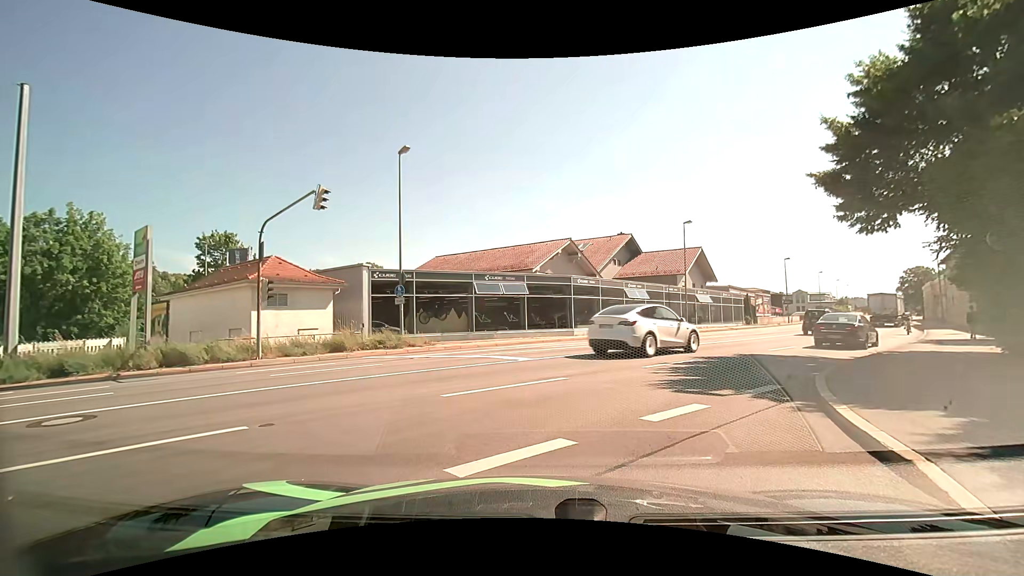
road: tertiary_link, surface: asphalt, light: Day
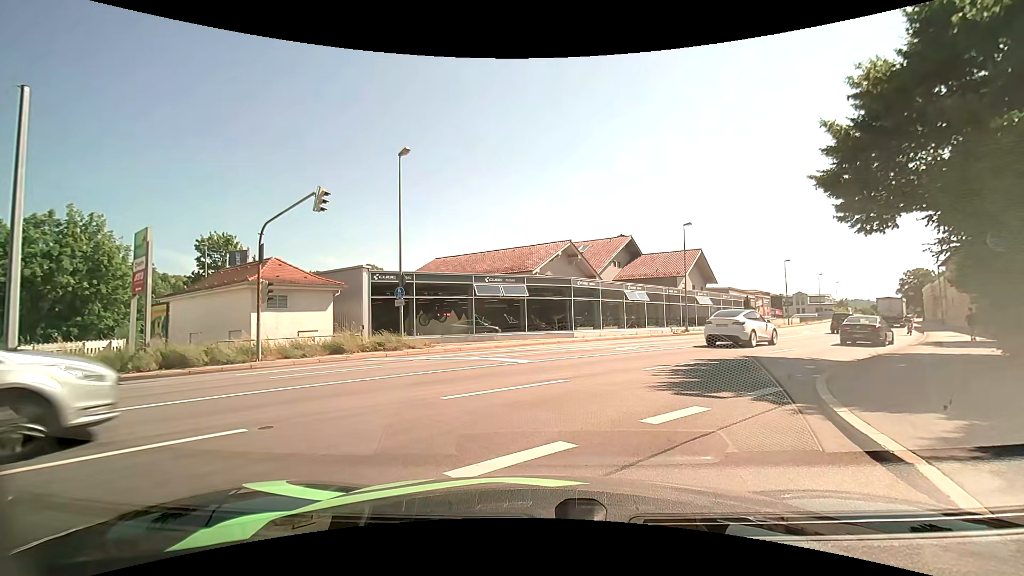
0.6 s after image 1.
(0.0, +0.1) m; 0°
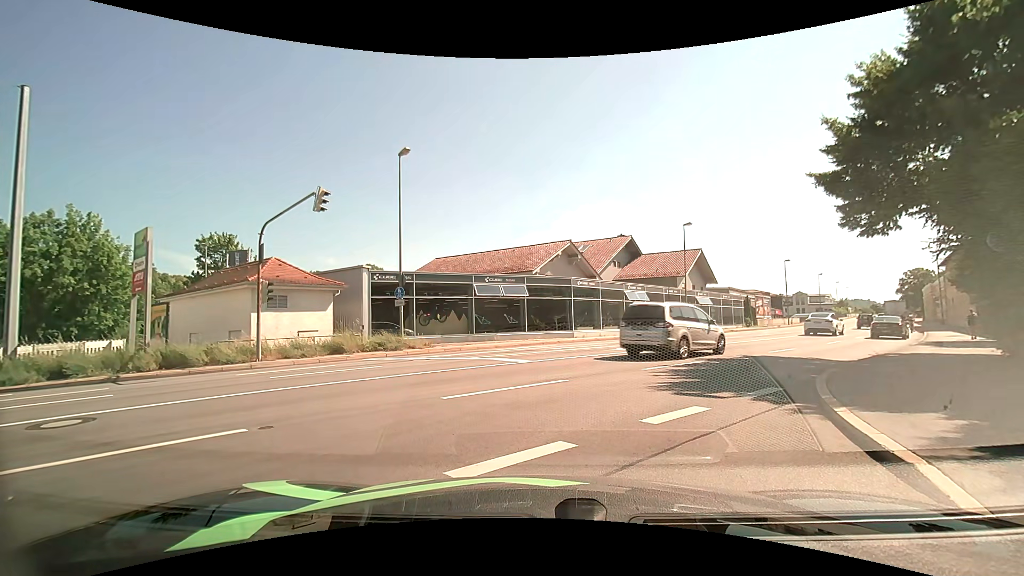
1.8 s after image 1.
(0.0, 0.0) m; 0°
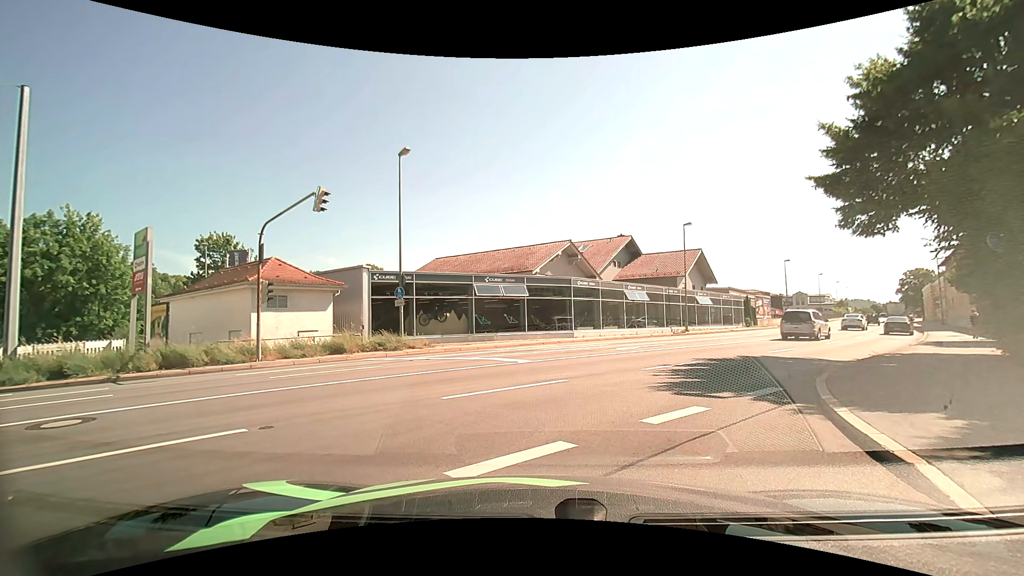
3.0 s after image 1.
(0.0, 0.0) m; 0°
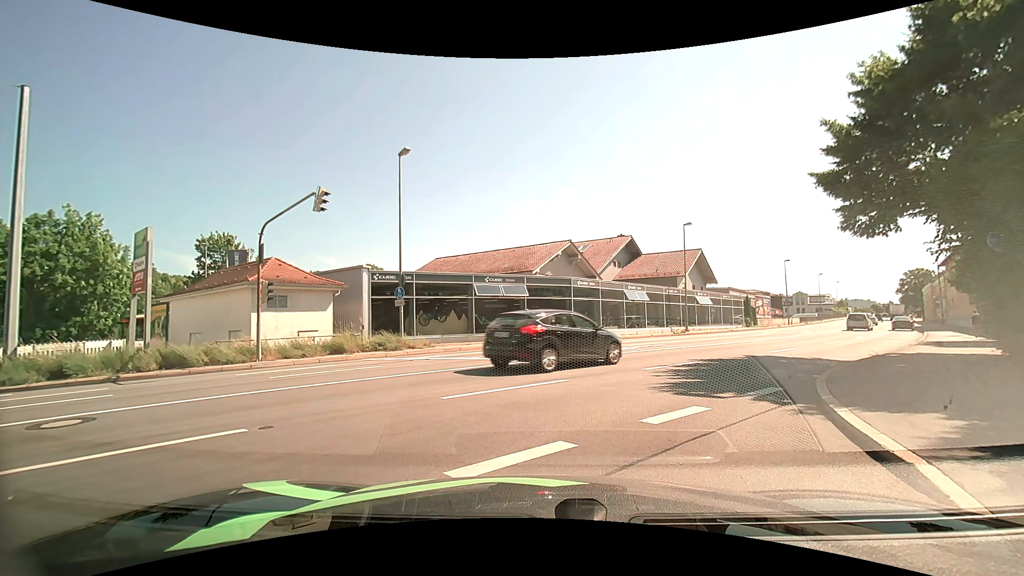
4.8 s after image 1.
(0.0, 0.0) m; 0°
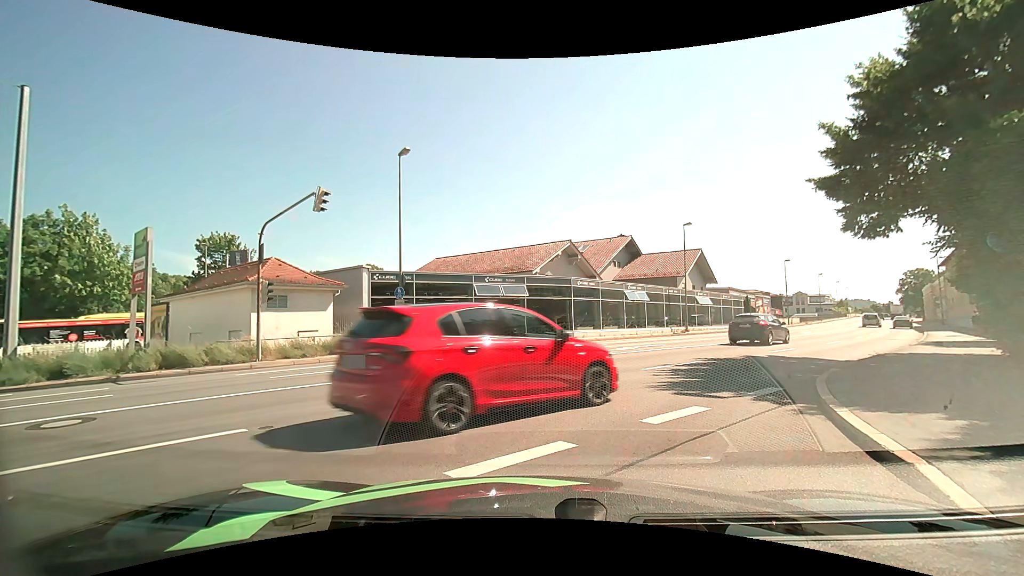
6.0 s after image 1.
(0.0, 0.0) m; 0°
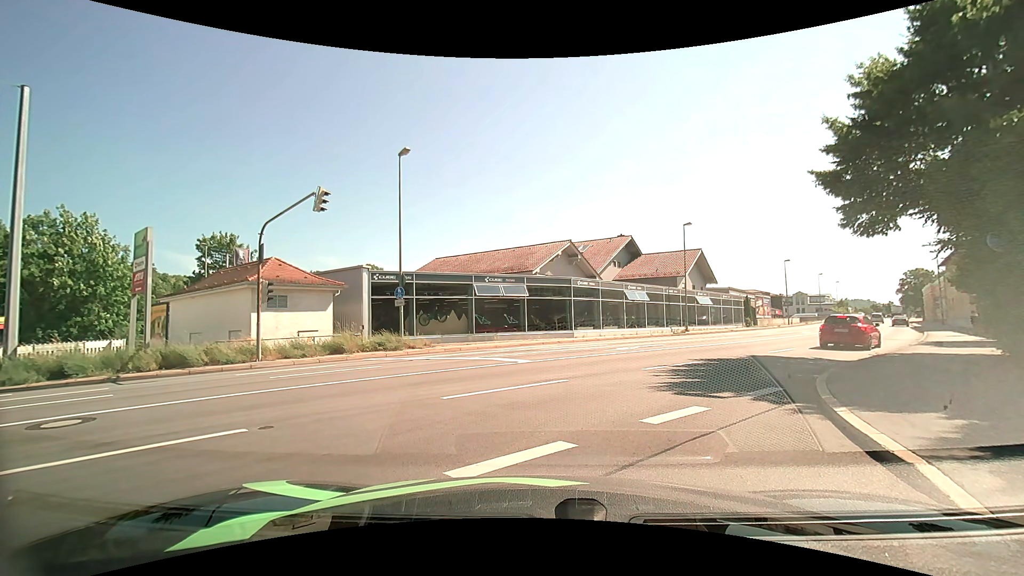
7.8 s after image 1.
(0.0, 0.0) m; 0°
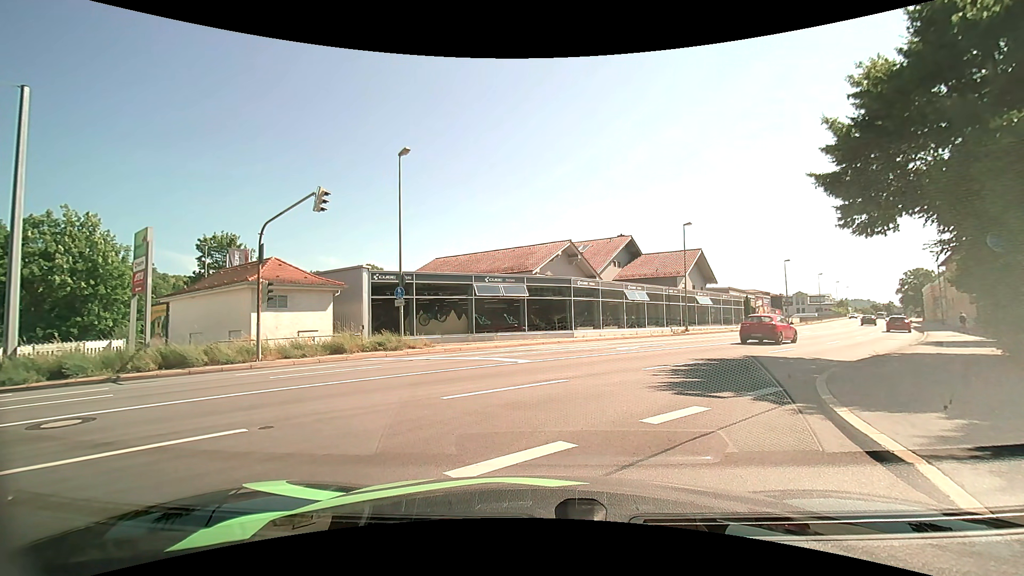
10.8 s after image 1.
(0.0, 0.0) m; 0°
(+2, +10) (+7, +18) (+13, +26) (+20, +34) (+26, +42) (+31, +50) (+37, +58) (+43, +66) (+48, +75) (+54, +83) m
